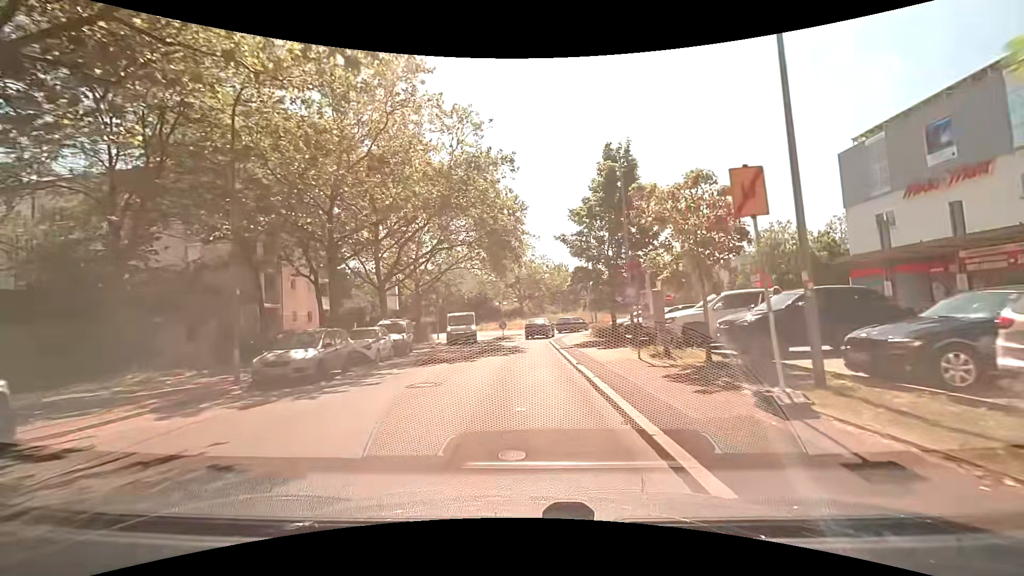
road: unclassified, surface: asphalt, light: Day
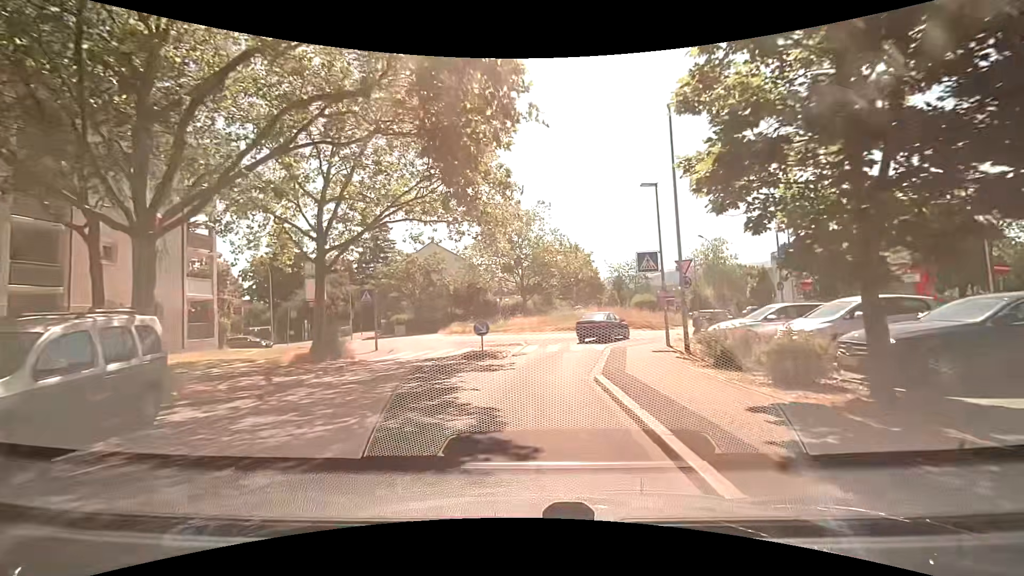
(-0.2, +19.3) m; -1°
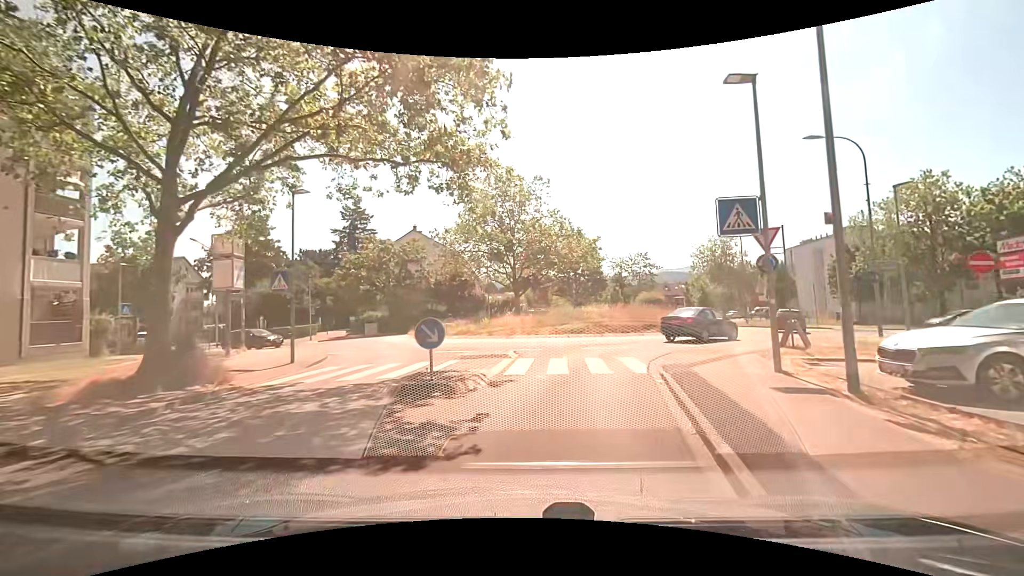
(+0.1, +8.3) m; +1°
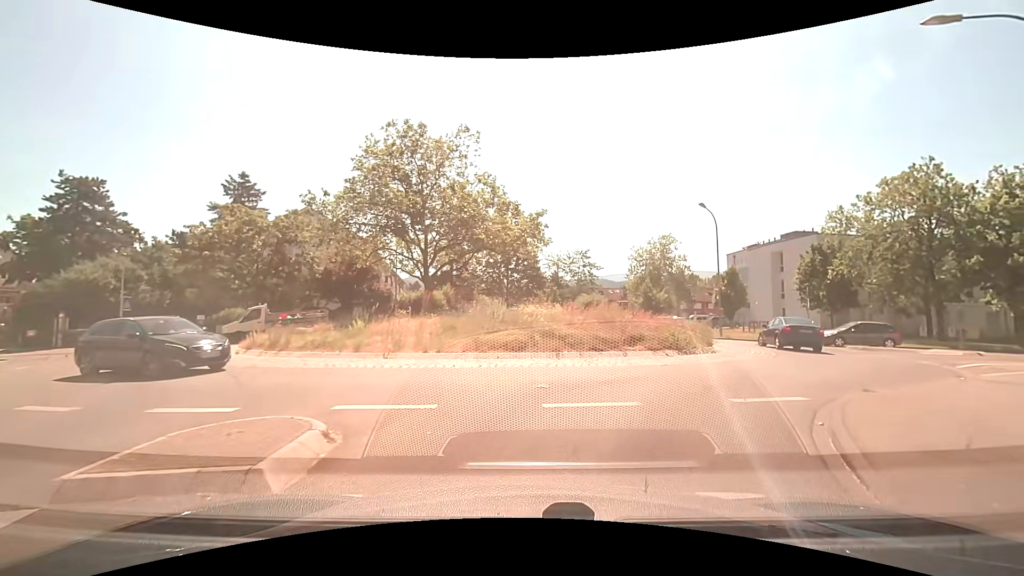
(+0.6, +11.3) m; +7°
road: residential
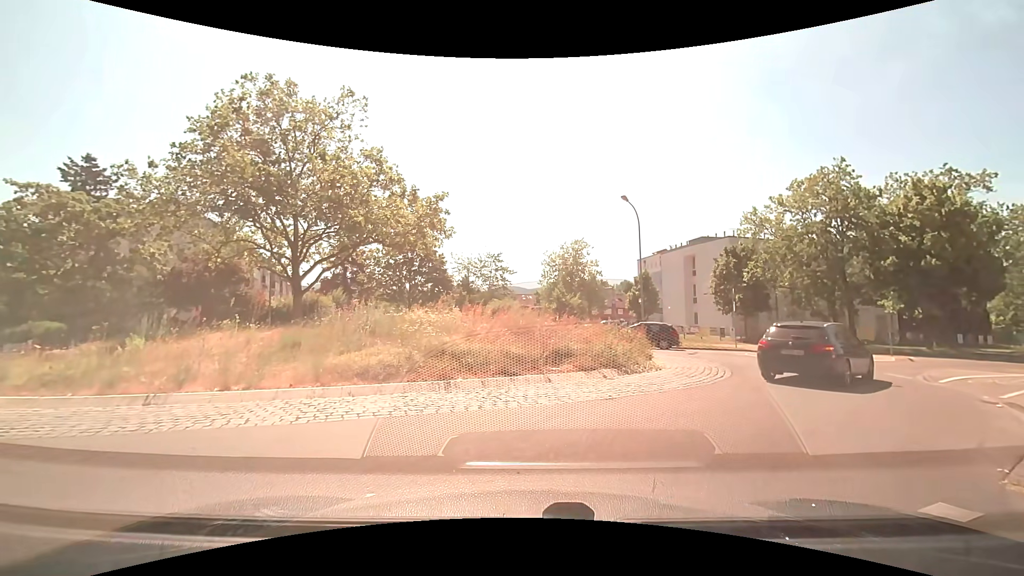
(+0.5, +4.9) m; +9°
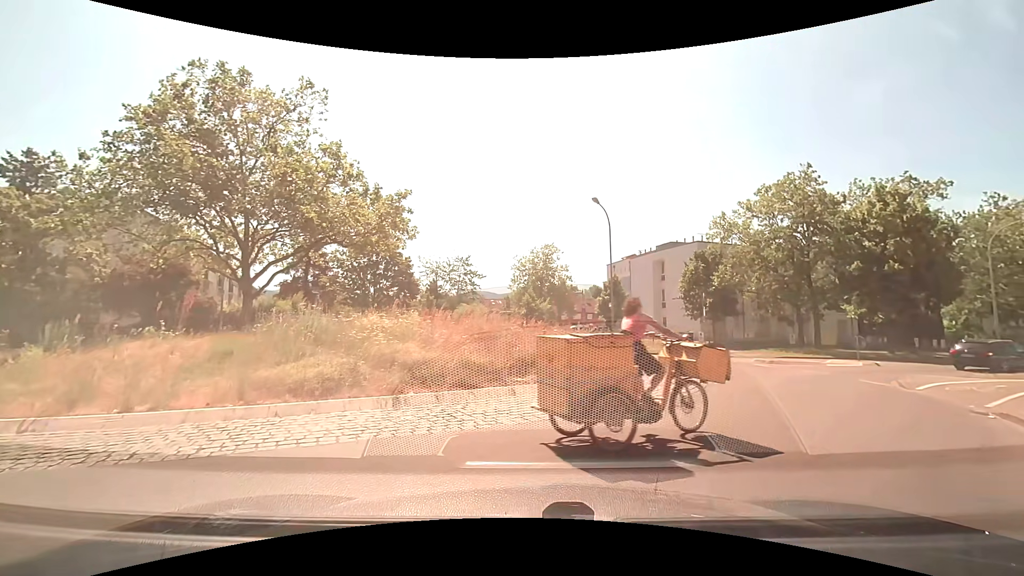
(0.0, +1.2) m; +6°
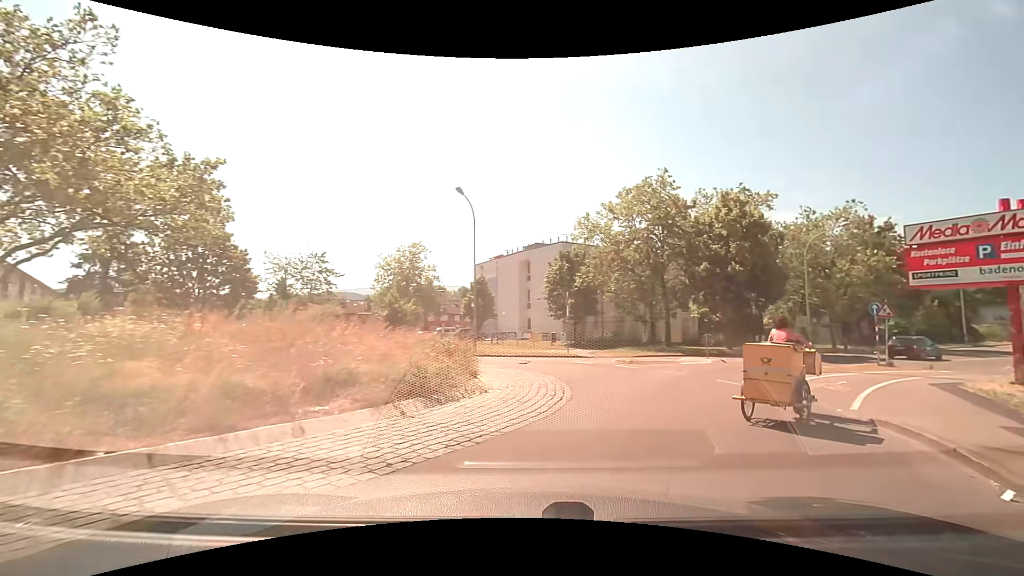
(+0.4, +3.1) m; +16°
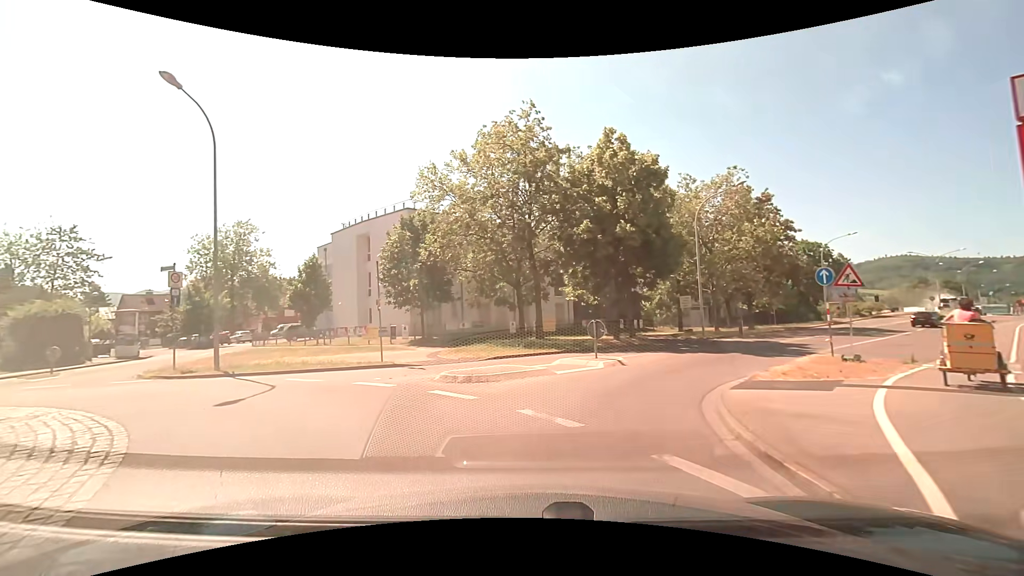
(+2.5, +11.1) m; +13°
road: tertiary
